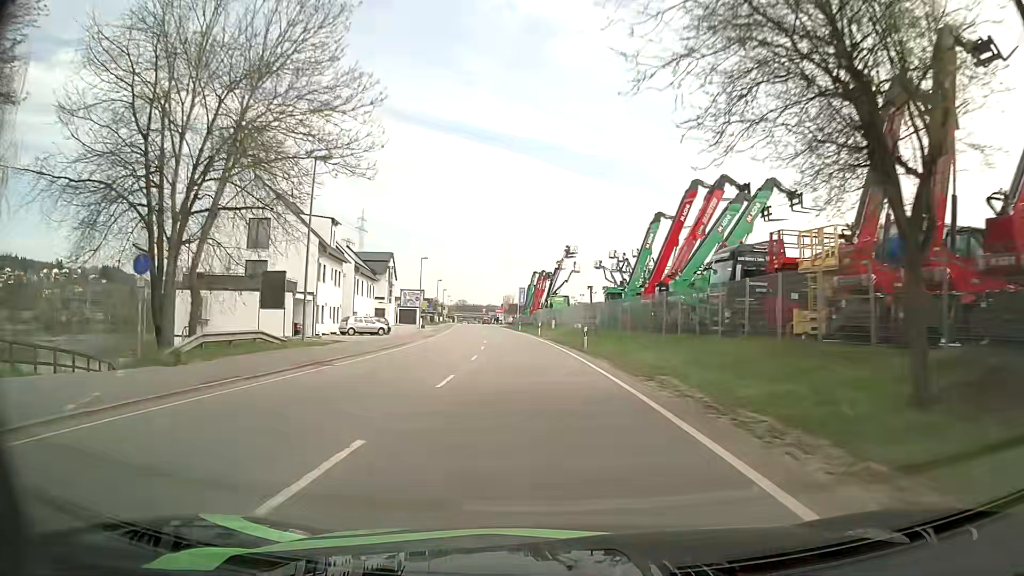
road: primary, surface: asphalt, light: Day
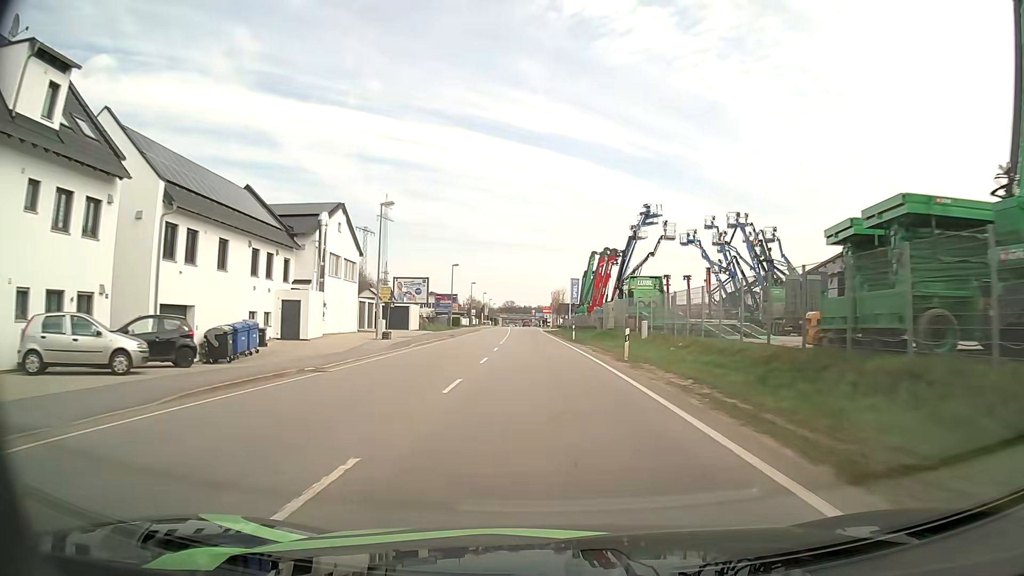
(-1.3, +37.2) m; -4°
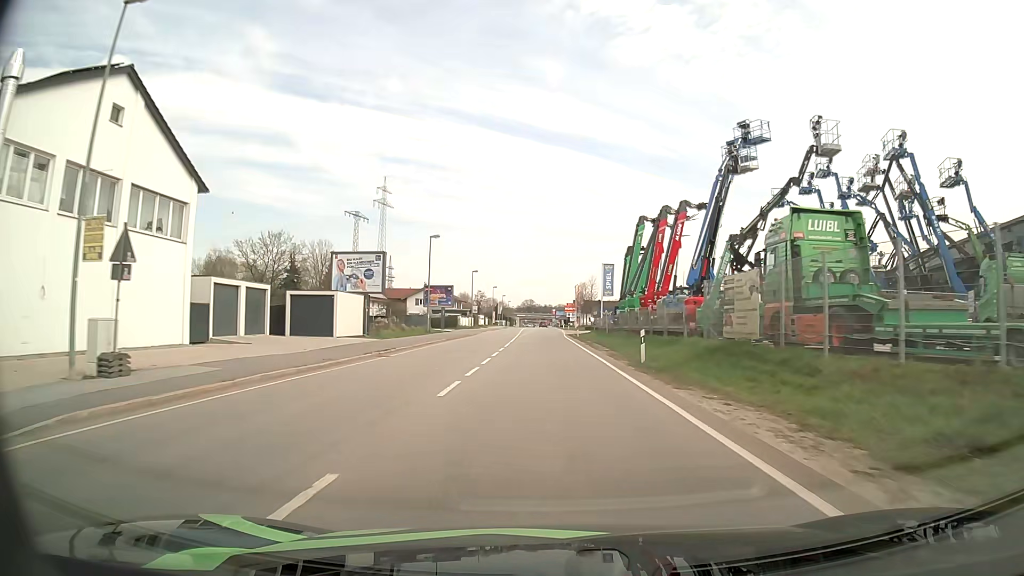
(-0.3, +27.9) m; -1°
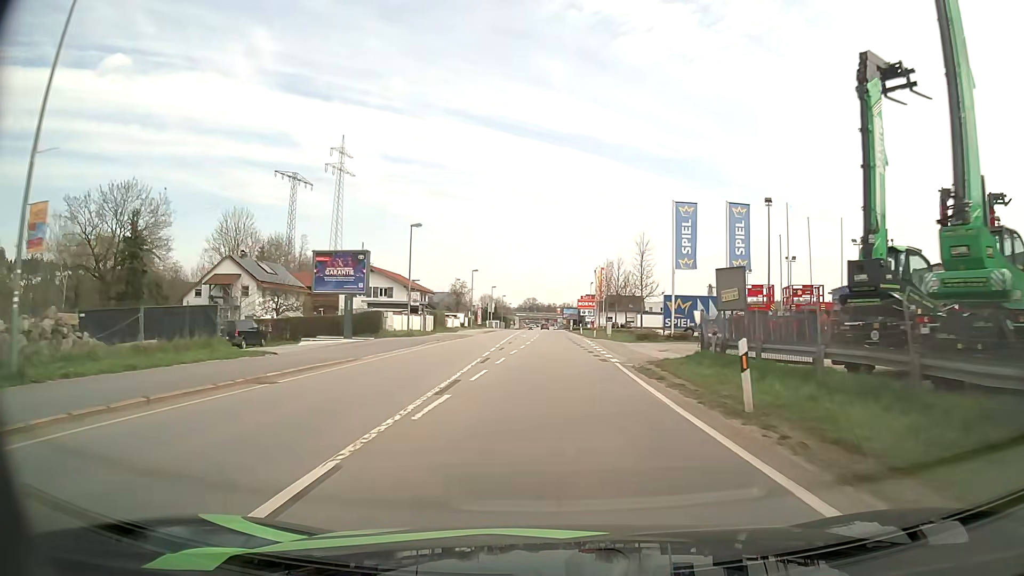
(-0.5, +44.9) m; 0°
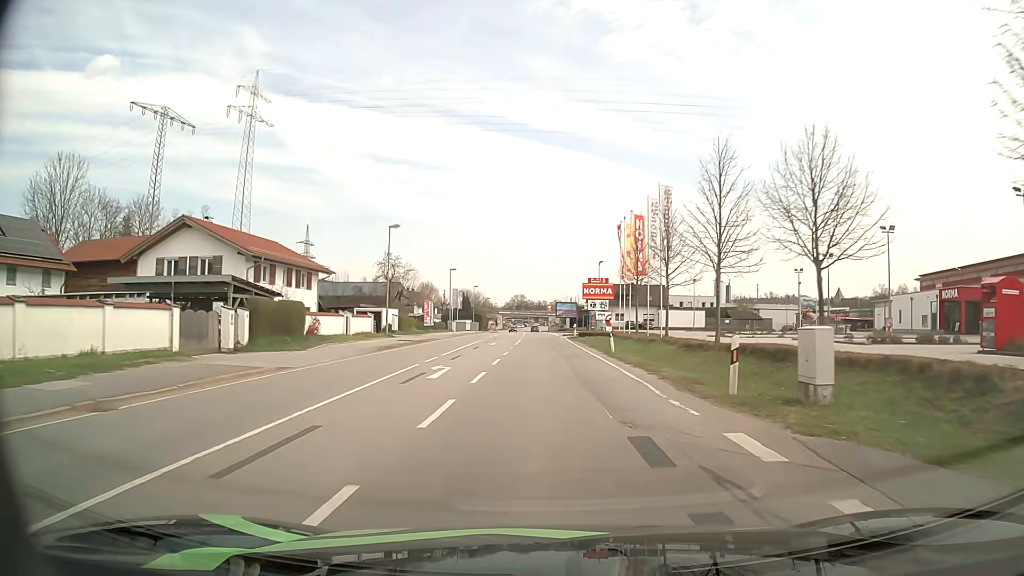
(+0.1, +42.6) m; 0°
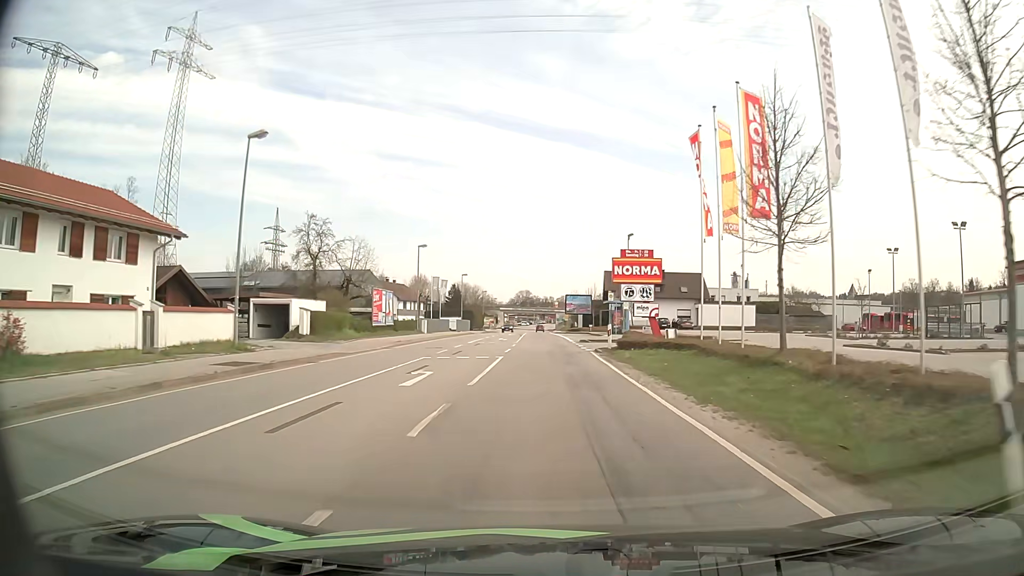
(-0.1, +24.6) m; 0°
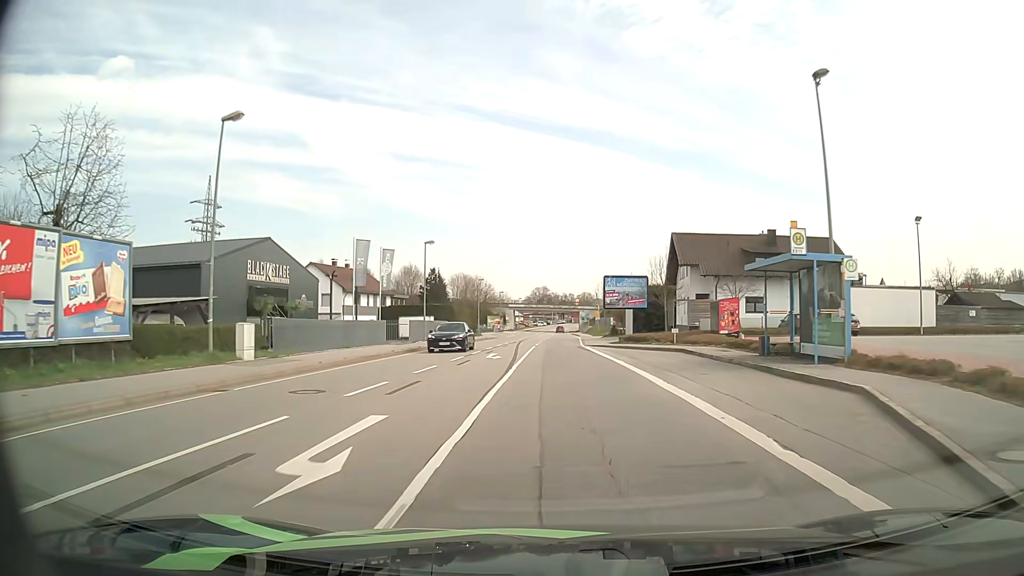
(-0.6, +40.3) m; -2°
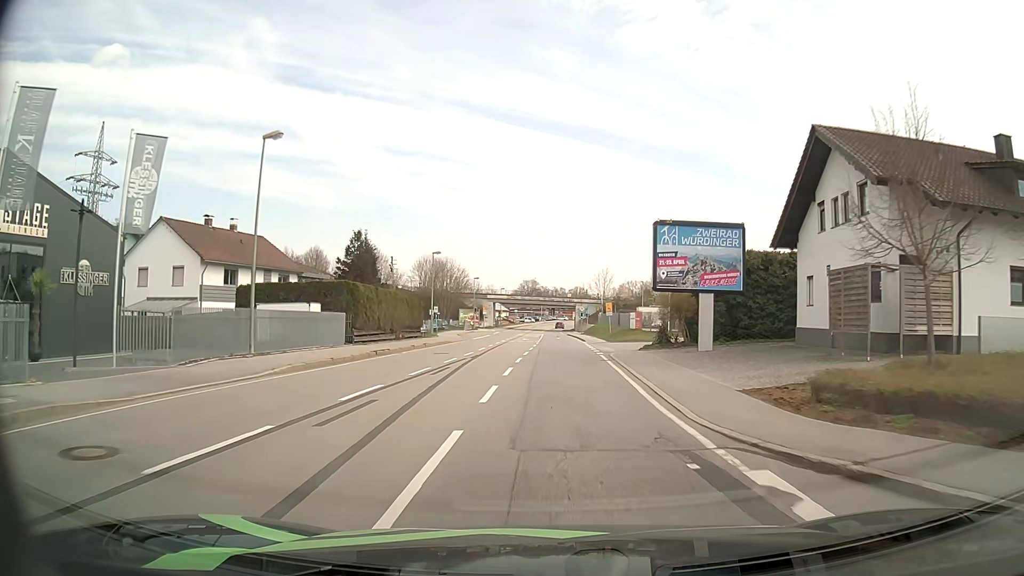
(+0.1, +31.3) m; +1°
(0, +10) (0, +20) (0, +30) (0, +40) (0, +50) (0, +60) (+1, +70) (+1, +80) (+1, +90) (+1, +100) m
